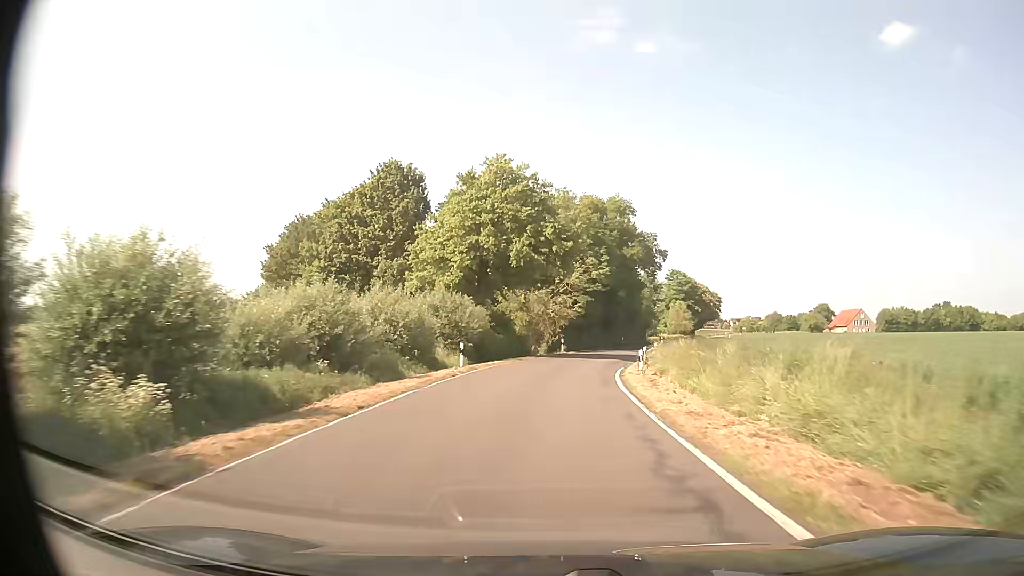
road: secondary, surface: asphalt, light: Day
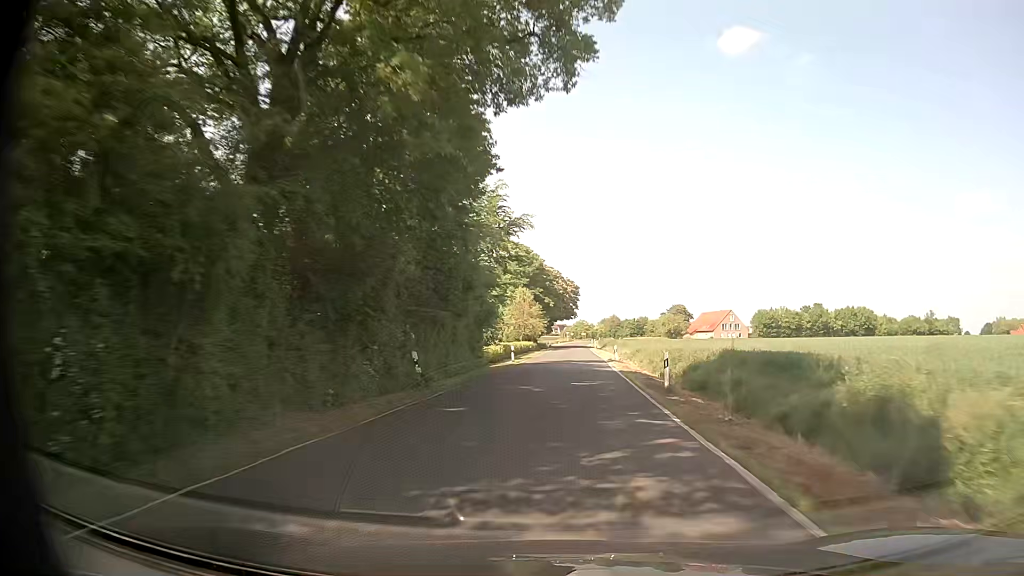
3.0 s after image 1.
(+5.7, +52.4) m; +15°
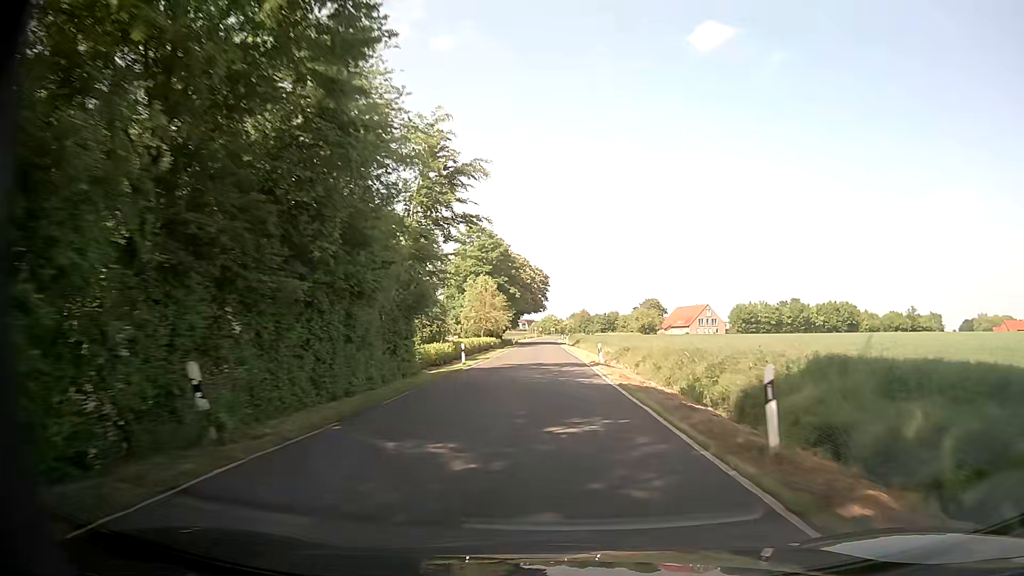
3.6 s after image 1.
(+0.3, +10.9) m; +3°
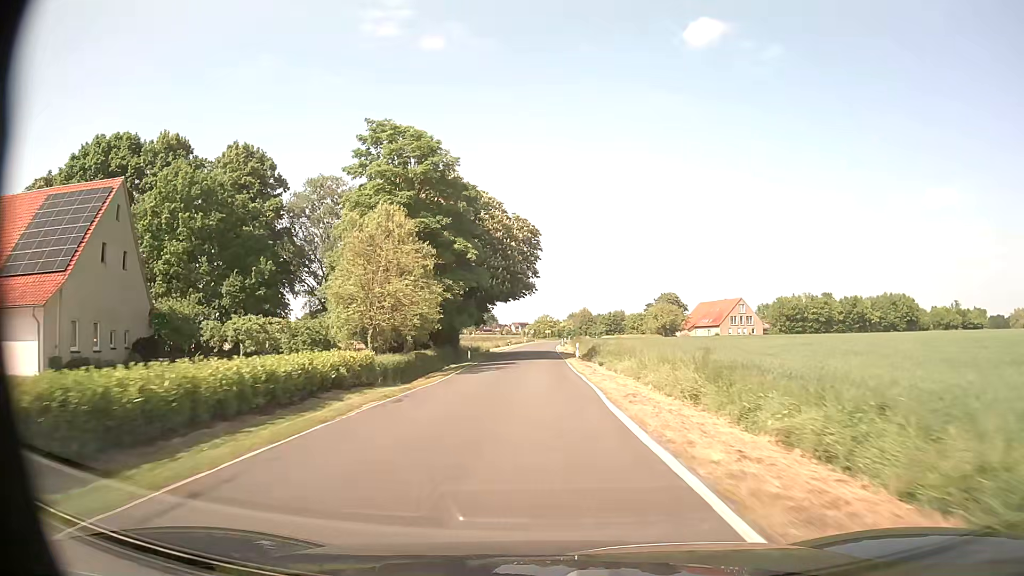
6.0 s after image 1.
(+0.6, +44.0) m; +1°
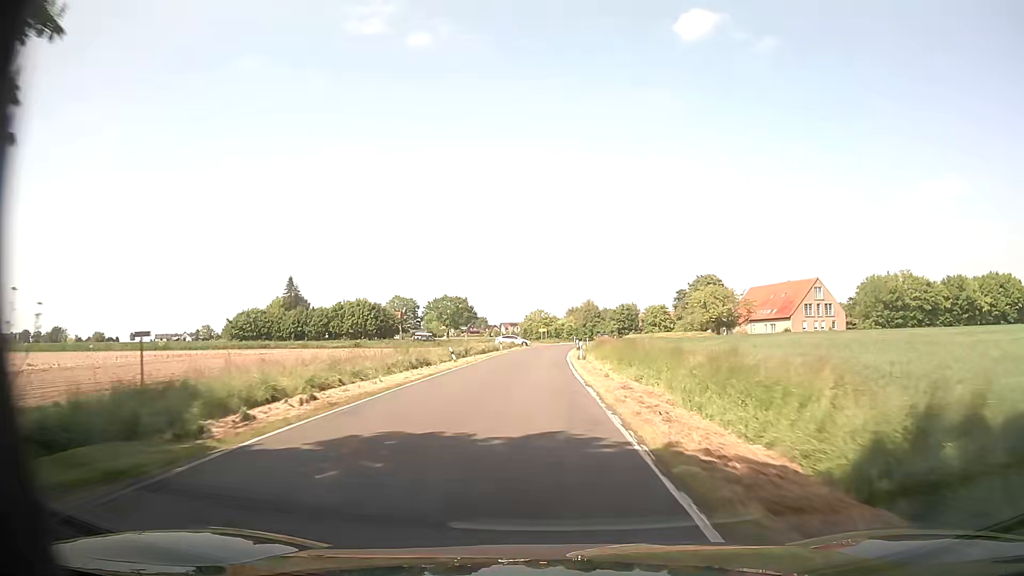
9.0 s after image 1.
(-0.5, +54.1) m; 0°
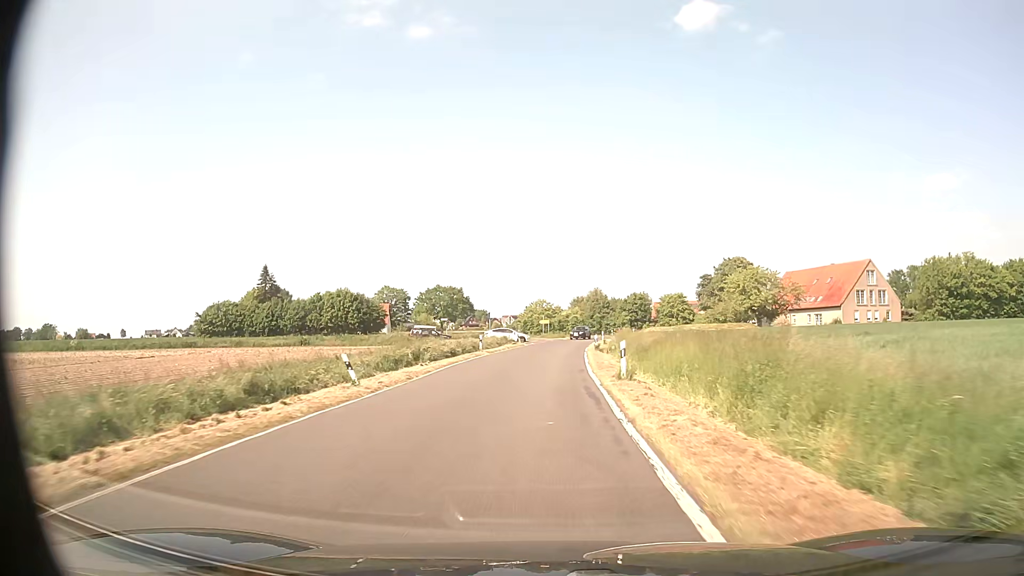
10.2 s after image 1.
(+0.2, +20.5) m; 0°
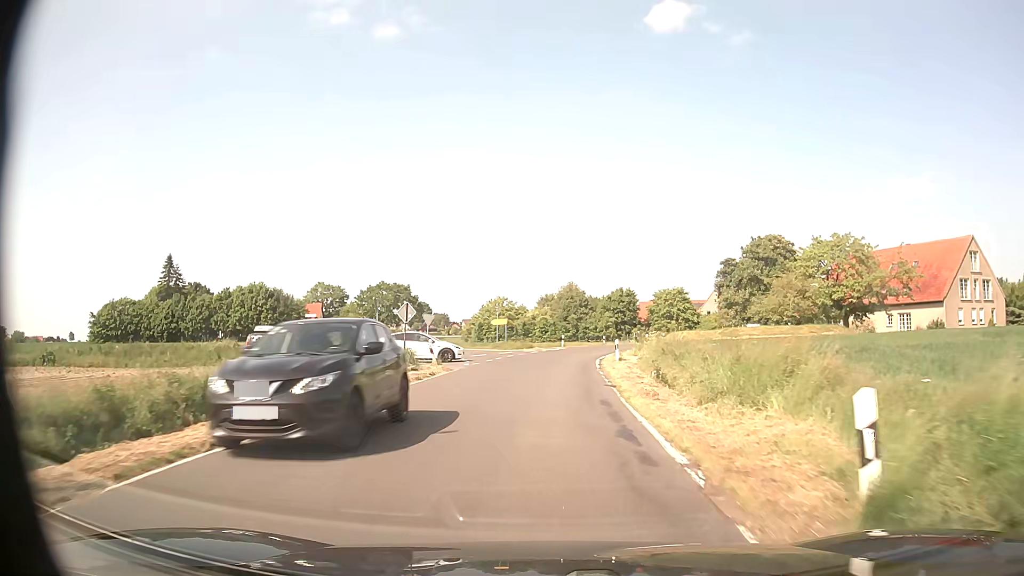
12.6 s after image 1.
(+0.5, +35.3) m; +3°
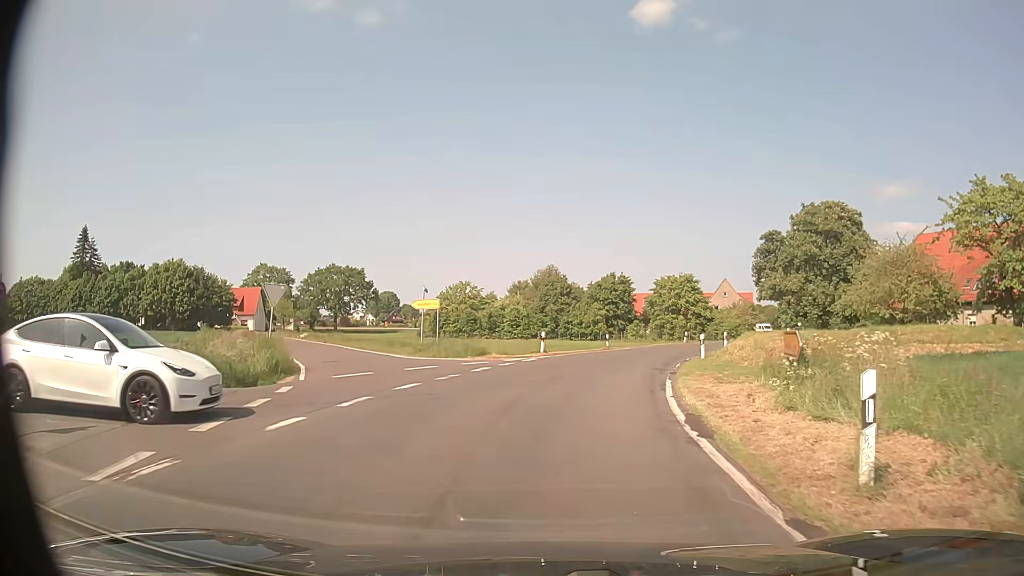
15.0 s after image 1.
(+0.2, +25.2) m; +1°
